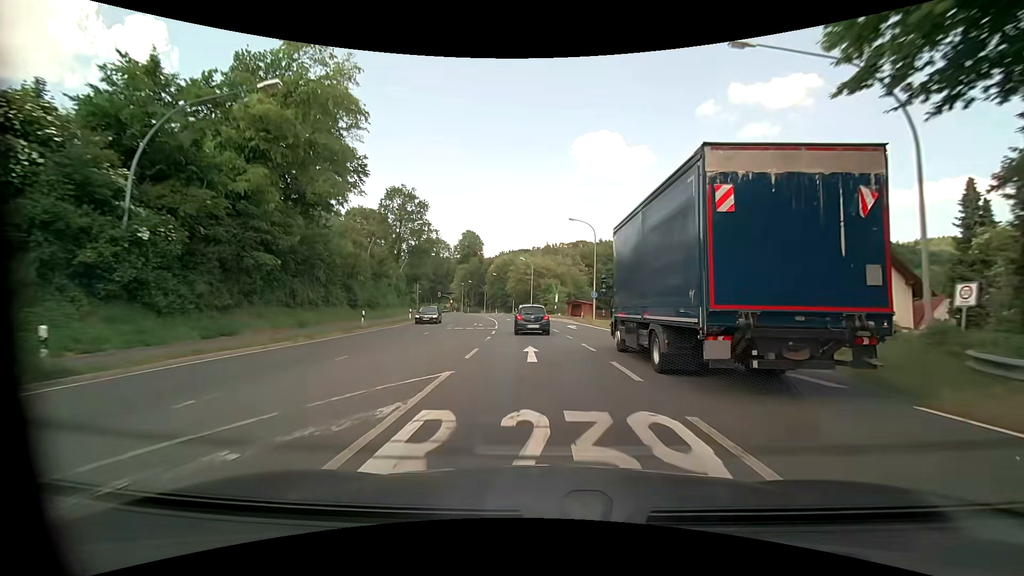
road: primary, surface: asphalt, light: Day
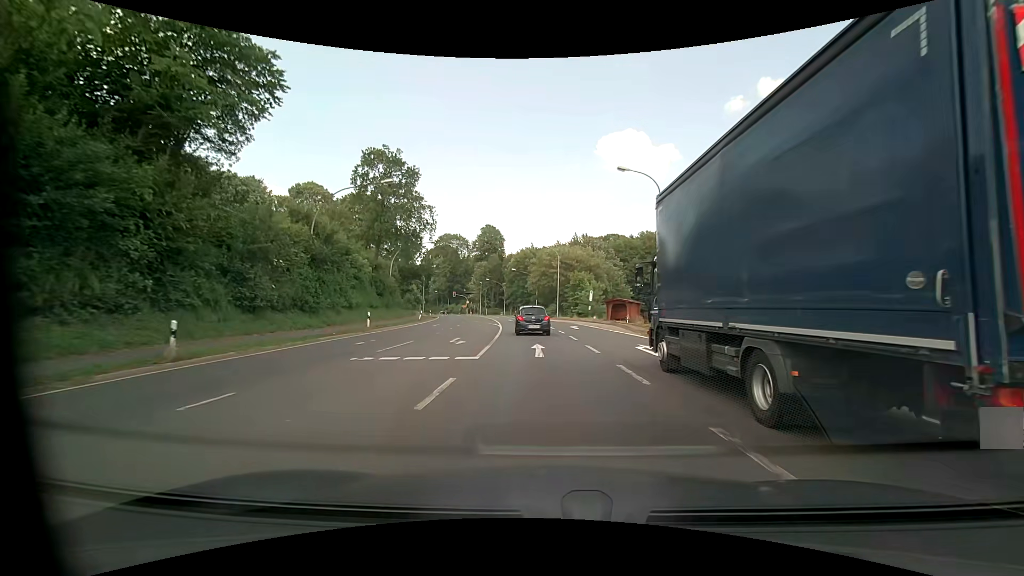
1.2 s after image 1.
(-0.4, +18.7) m; -3°
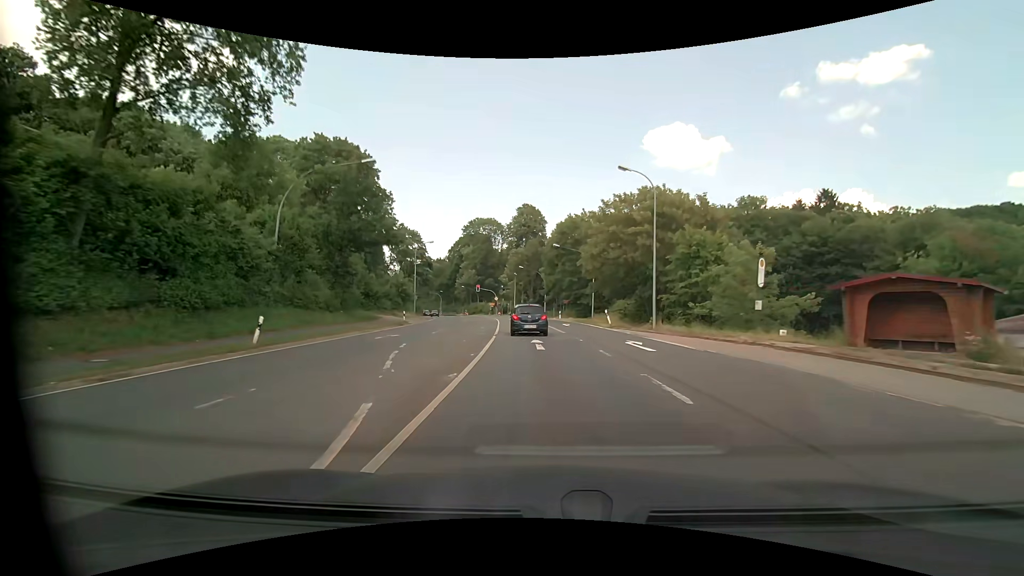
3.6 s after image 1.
(-1.6, +38.3) m; -5°
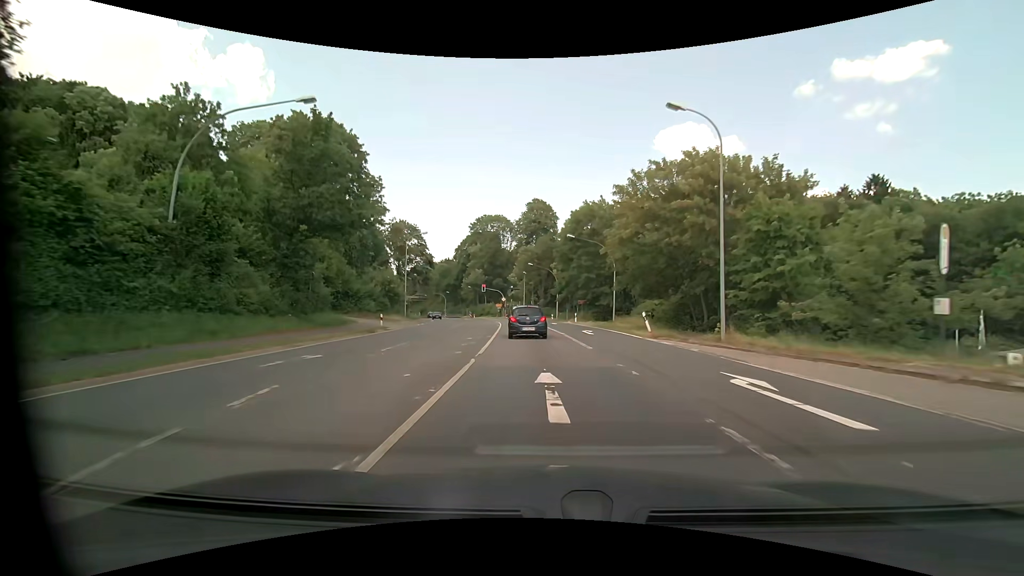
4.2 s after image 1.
(-0.1, +9.7) m; -1°
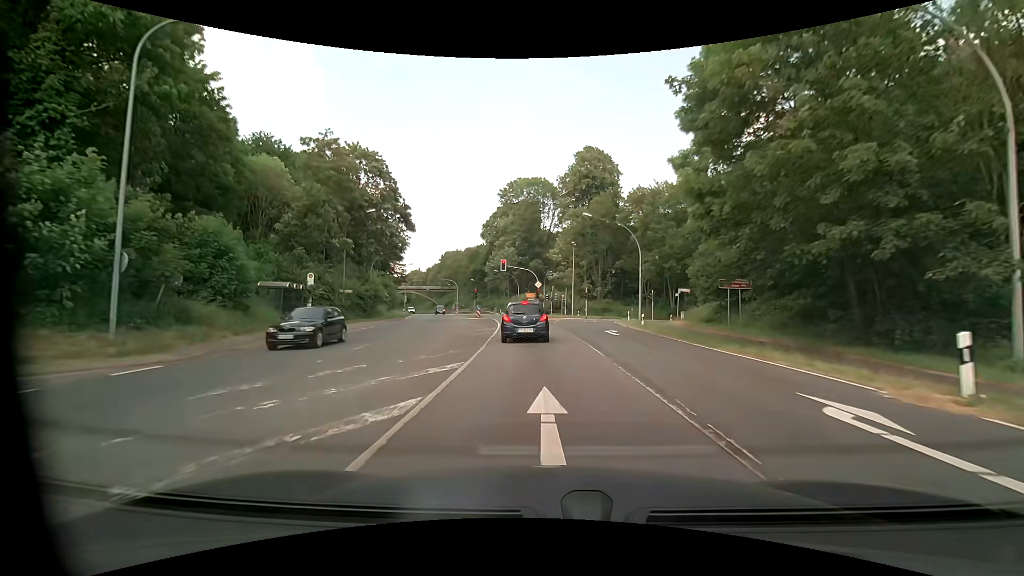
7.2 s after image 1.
(-2.2, +42.5) m; -5°
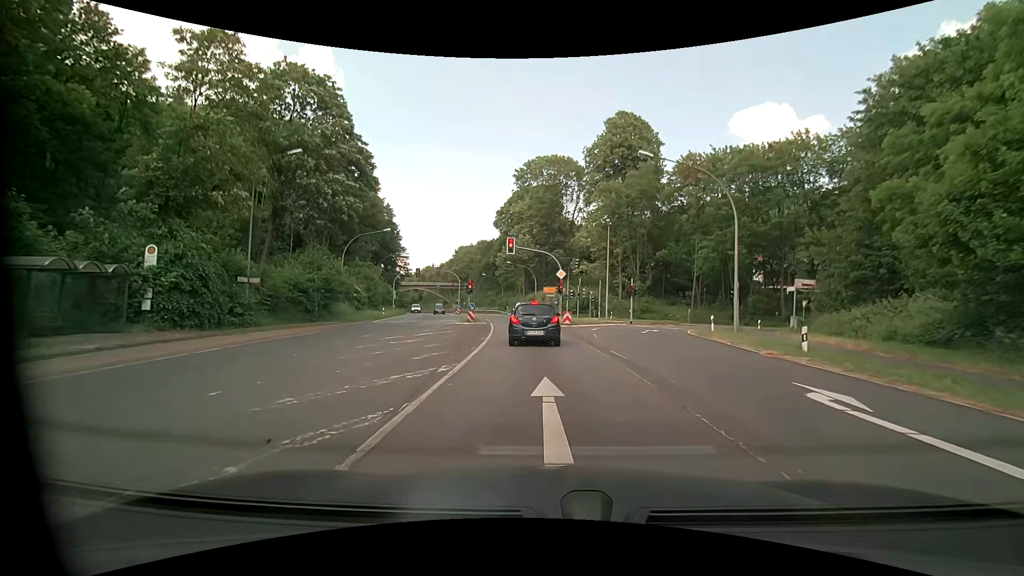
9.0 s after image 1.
(-0.4, +18.1) m; -3°
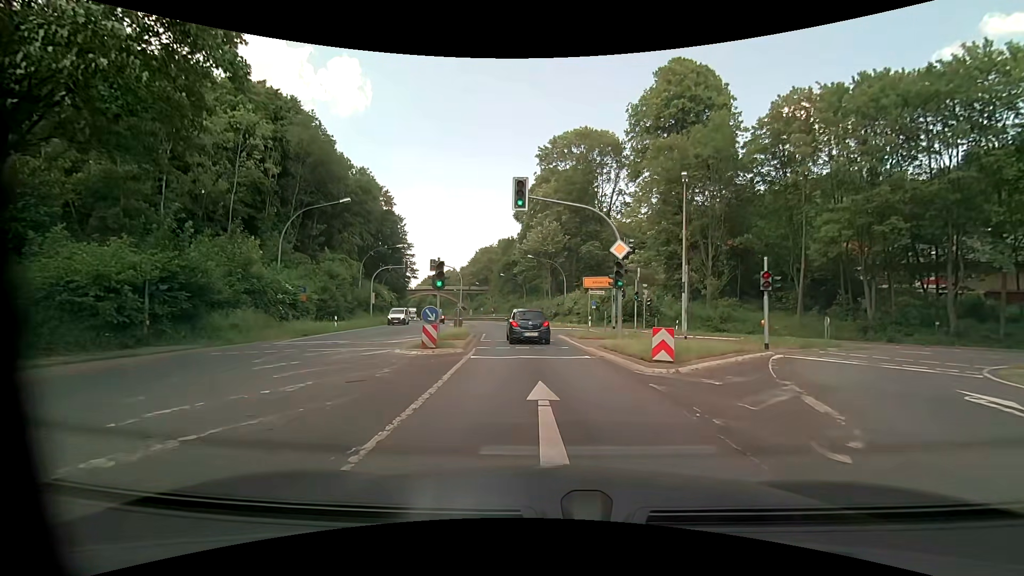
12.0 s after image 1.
(-0.5, +20.1) m; -3°
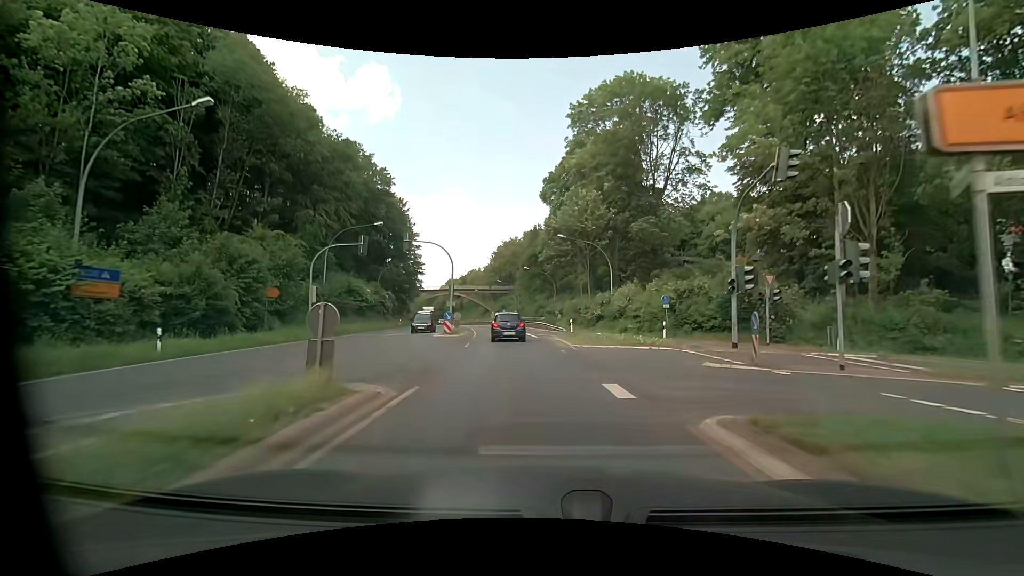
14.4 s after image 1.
(-0.5, +21.1) m; -3°
(0, +10) (-1, +20) (-2, +30) (-3, +40) (-5, +50) (-6, +60) (-8, +69) (-11, +79) (-13, +89) (-15, +99) m
